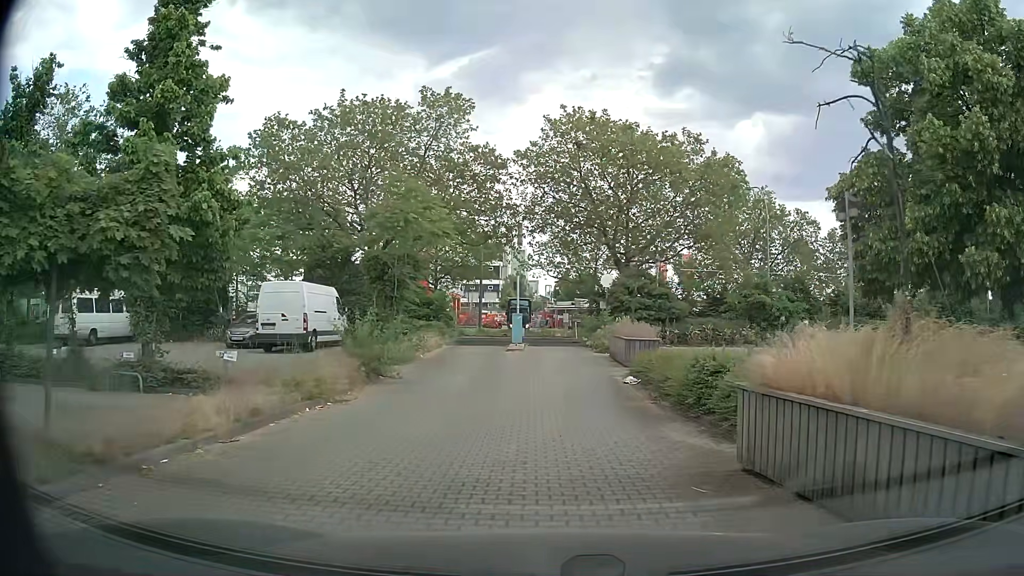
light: Day
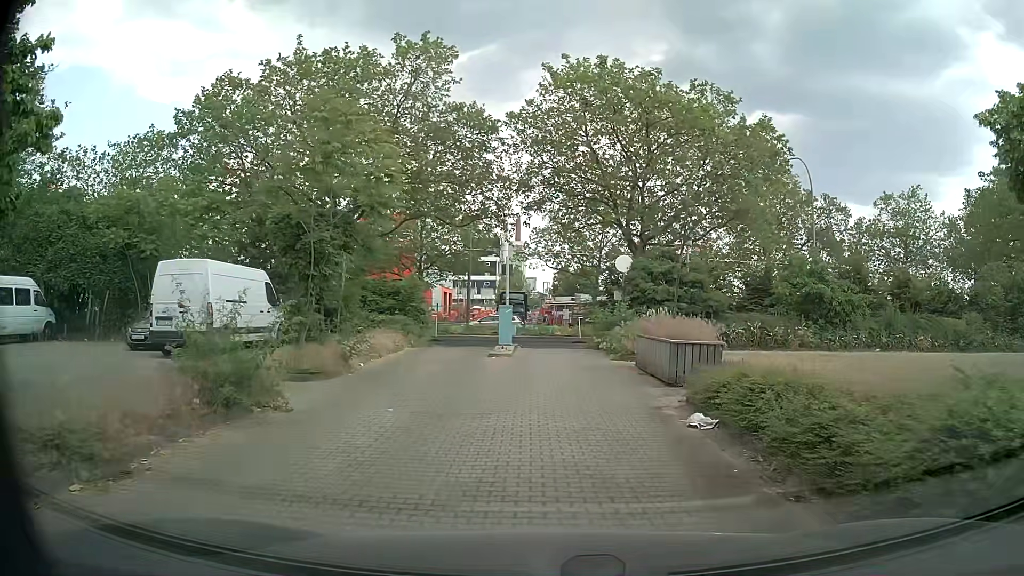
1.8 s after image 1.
(0.0, +7.1) m; -1°
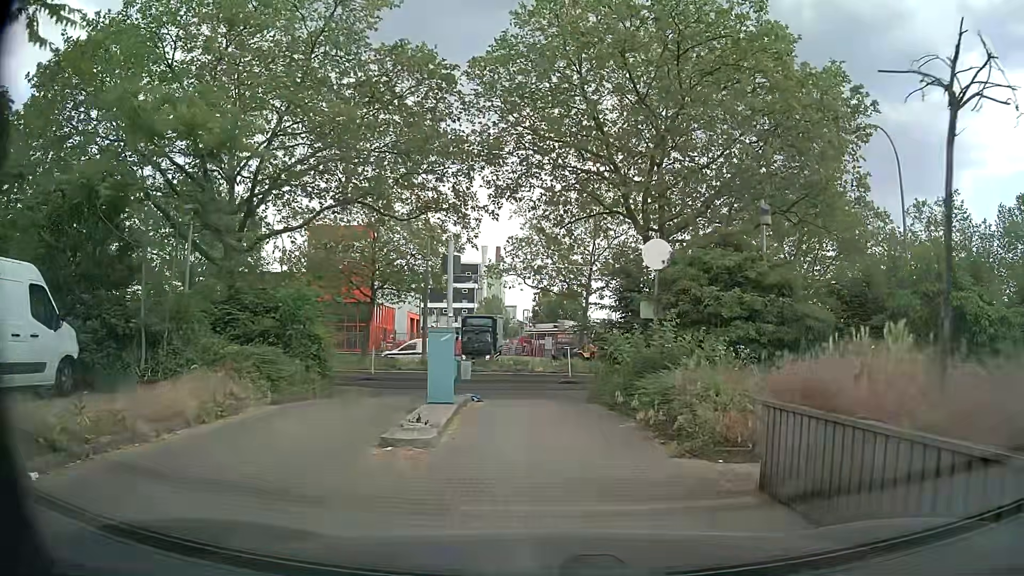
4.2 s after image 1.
(+0.2, +10.3) m; +2°
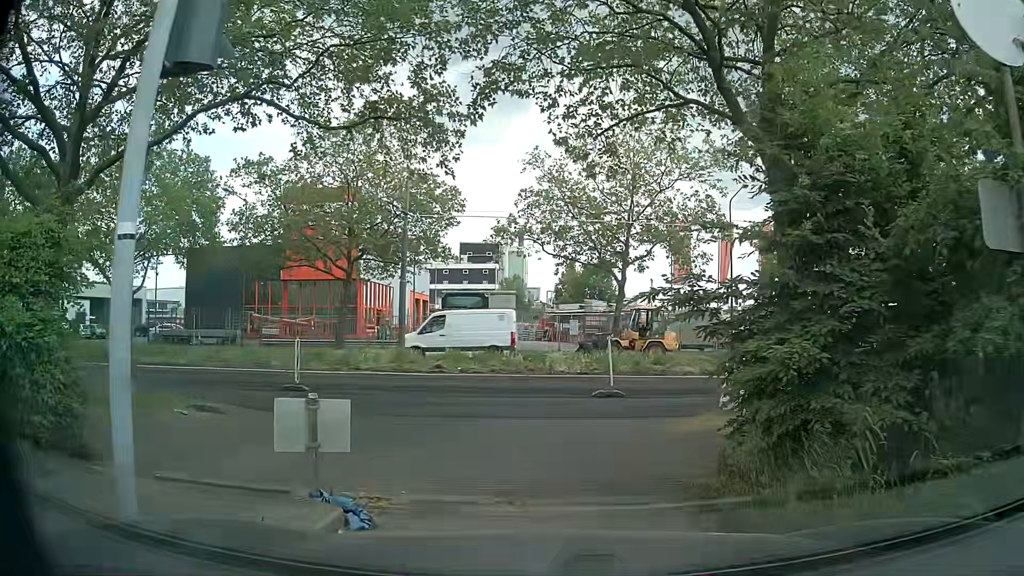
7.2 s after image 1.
(0.0, +10.3) m; -2°
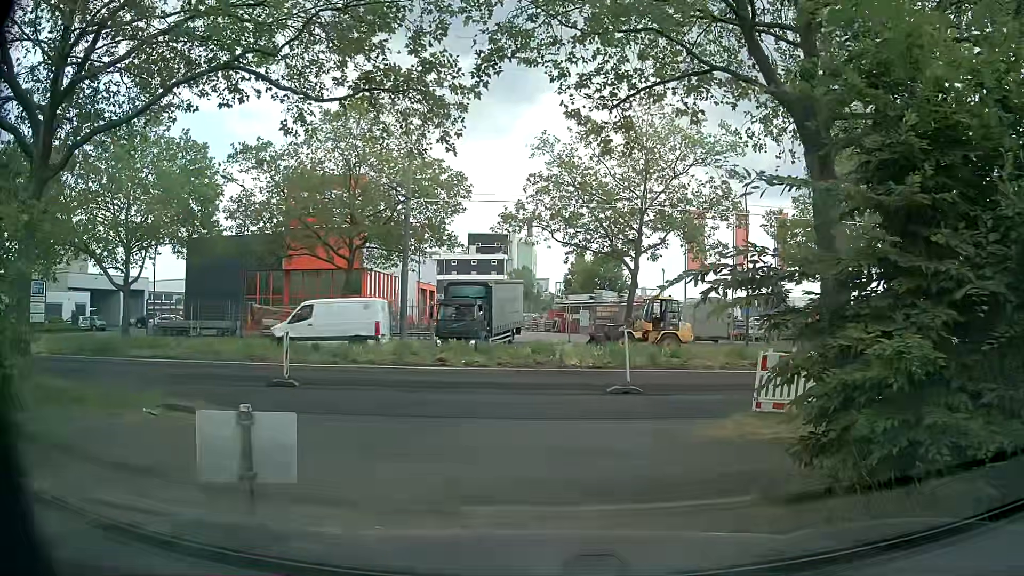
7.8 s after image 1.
(0.0, +1.3) m; +1°
